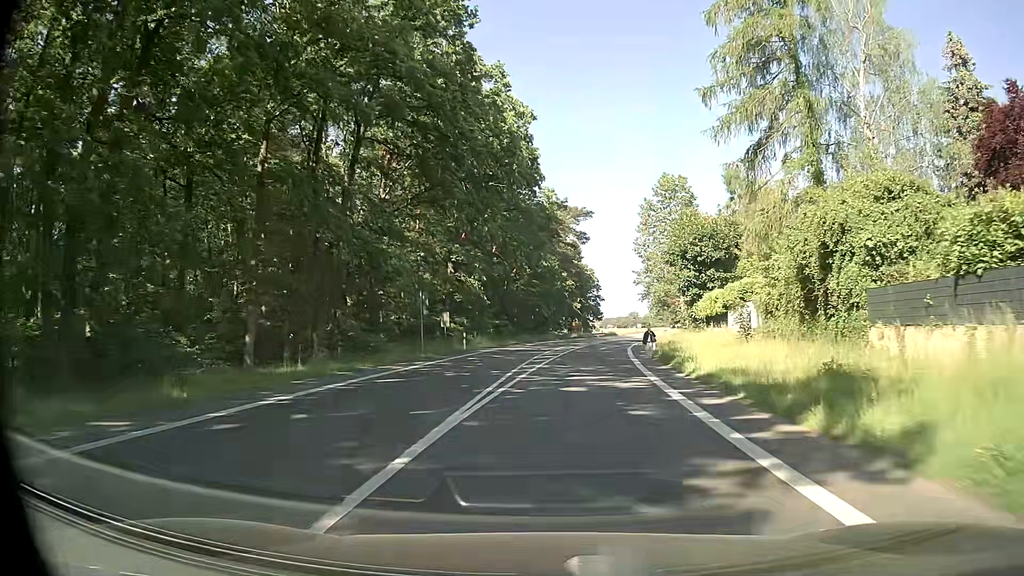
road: secondary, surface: asphalt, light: Day
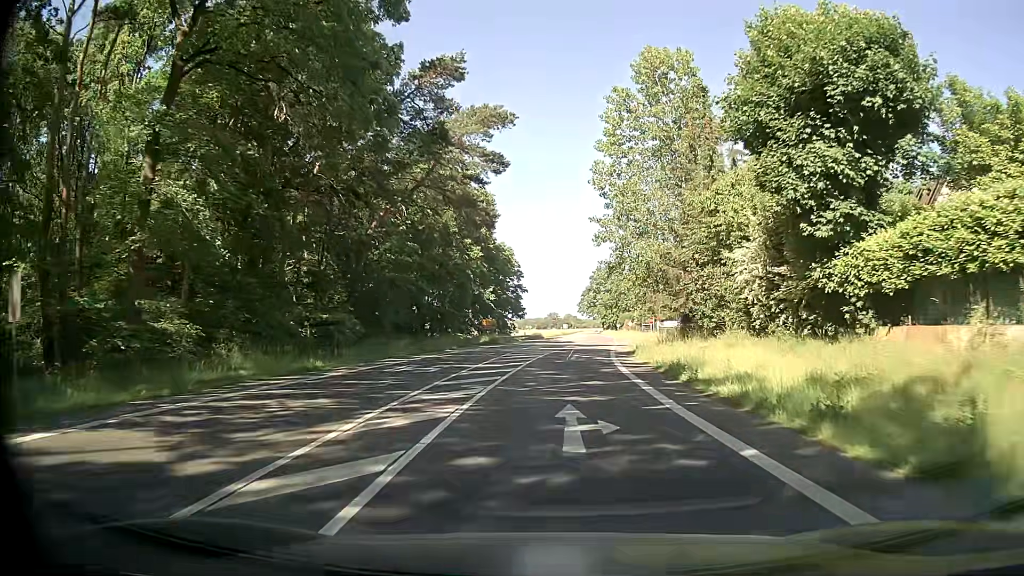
(+2.4, +38.9) m; +7°
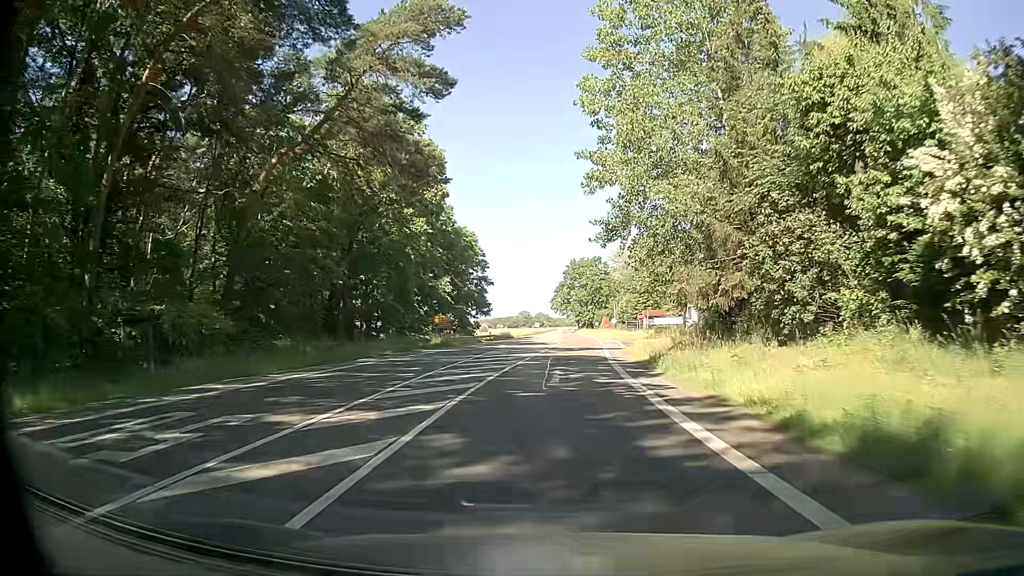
(+0.4, +15.7) m; +3°
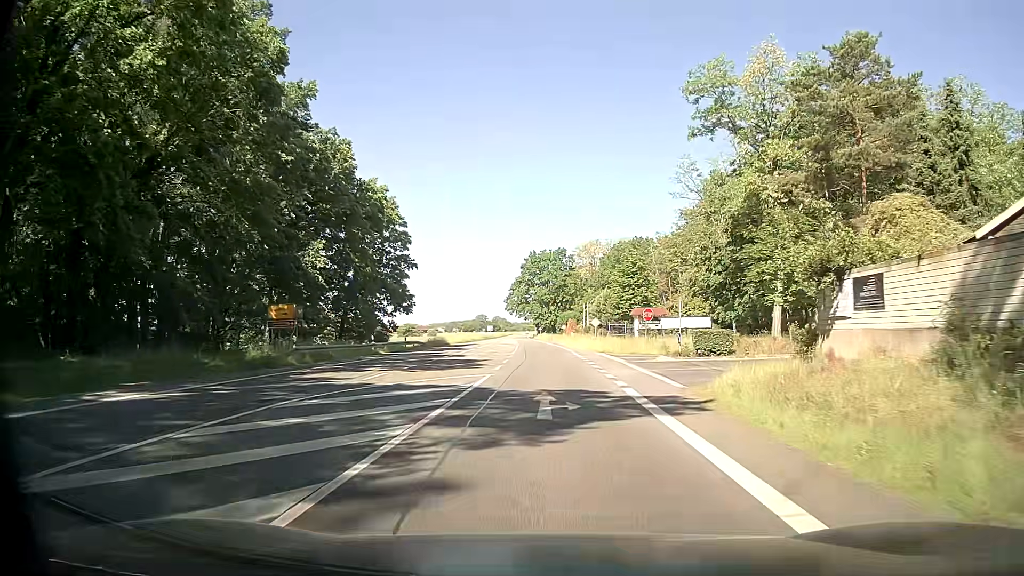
(+0.9, +31.6) m; +3°
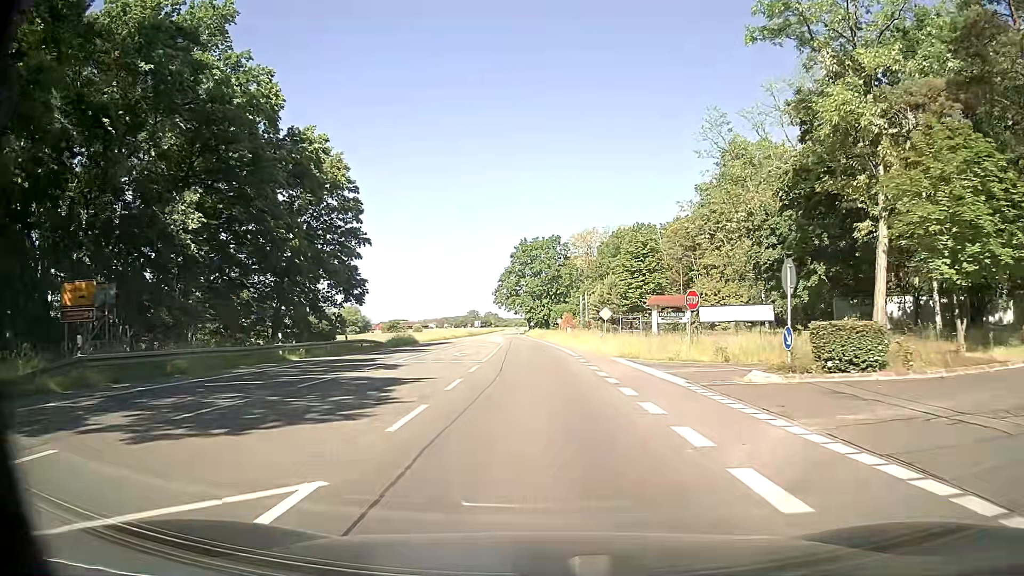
(+0.2, +15.9) m; +1°
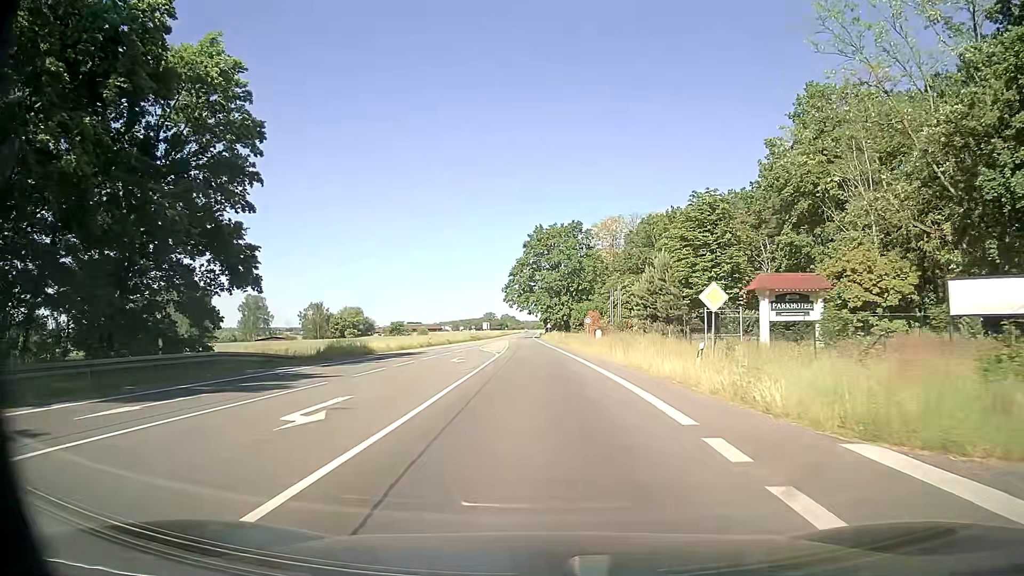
(-0.4, +24.0) m; -1°
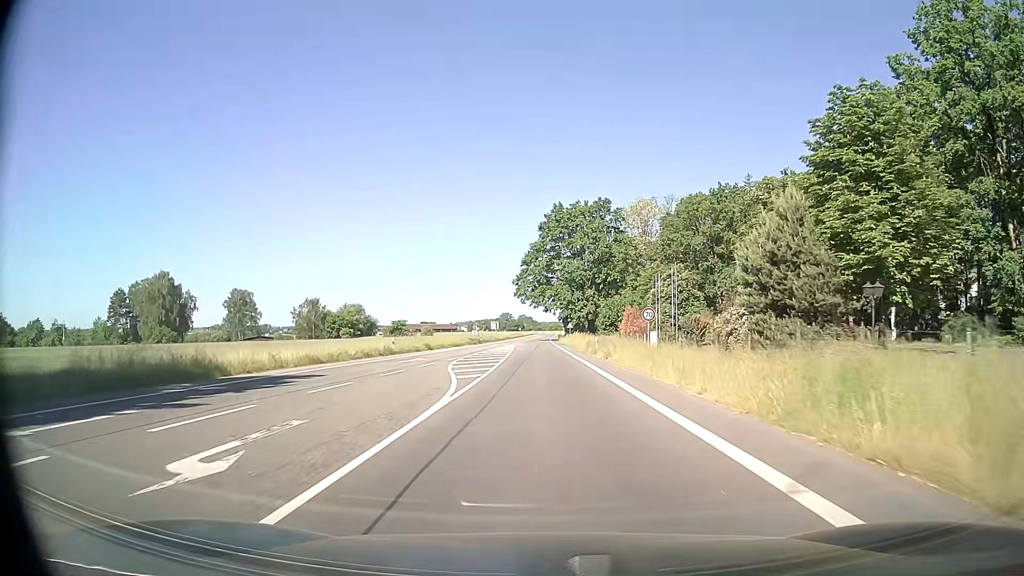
(-0.6, +24.2) m; -2°
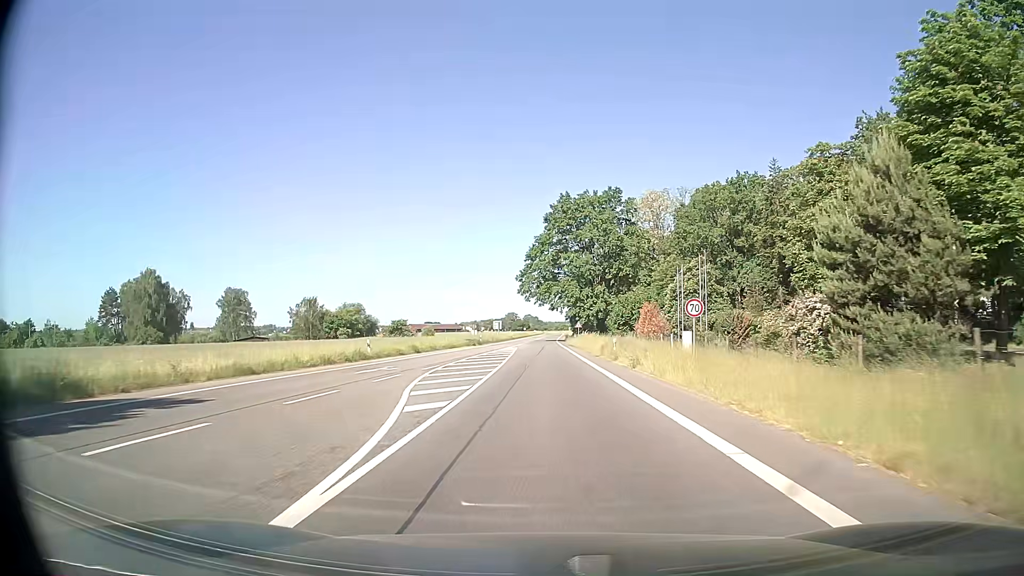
(-0.1, +8.2) m; 0°
(0, +10) (0, +20) (0, +30) (-1, +40) (-1, +50) (-1, +60) (-1, +70) (-1, +80) (-1, +90) (-1, +100) m
